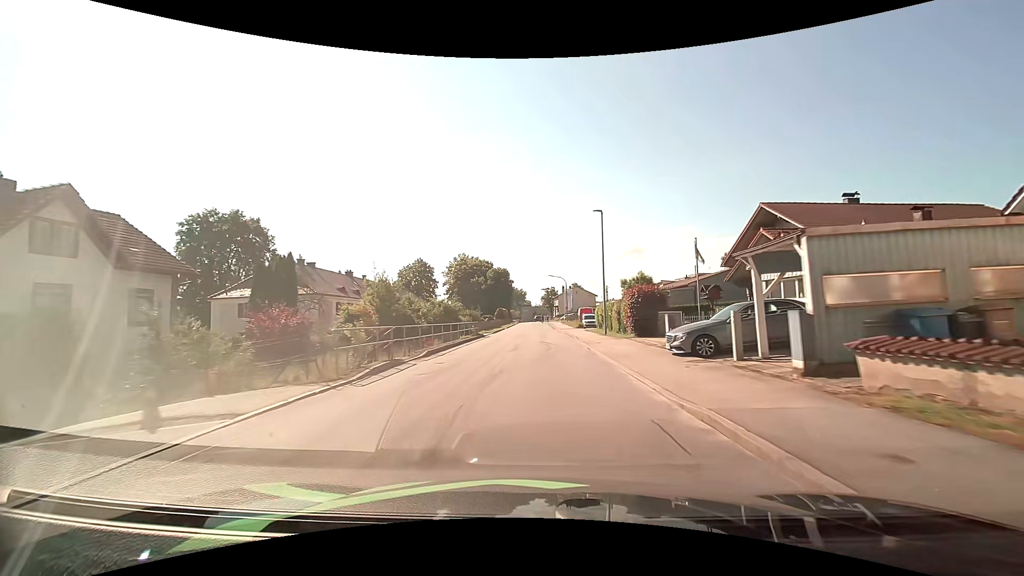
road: unclassified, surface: asphalt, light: Day
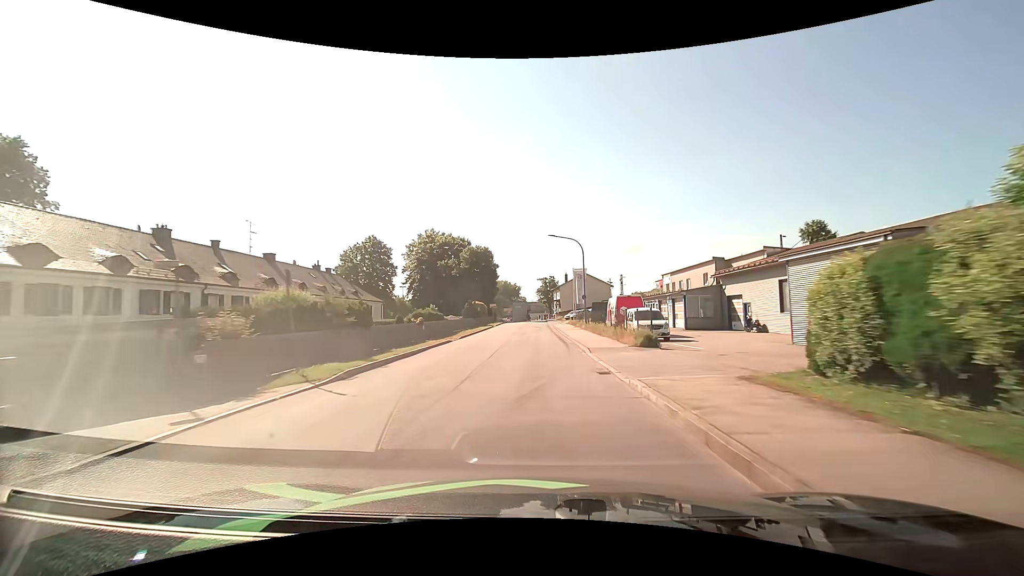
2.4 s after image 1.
(+0.3, +36.4) m; 0°
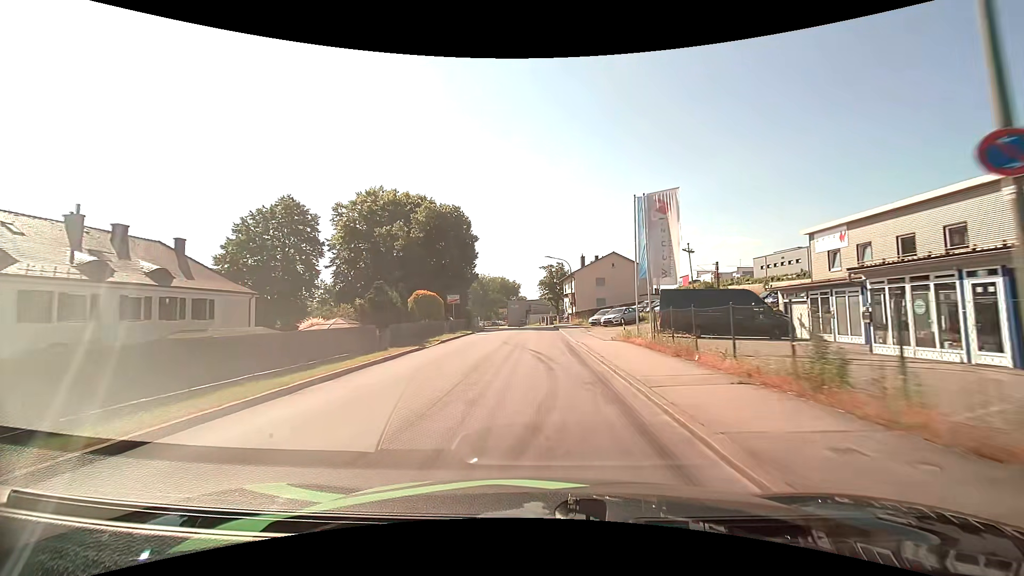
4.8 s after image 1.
(-0.1, +35.4) m; 0°
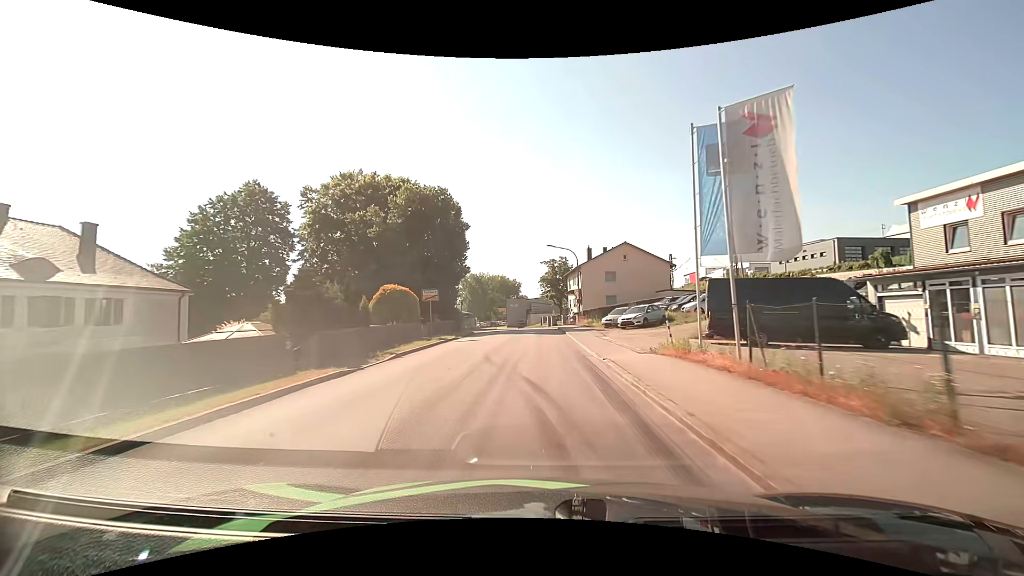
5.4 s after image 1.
(0.0, +8.1) m; 0°
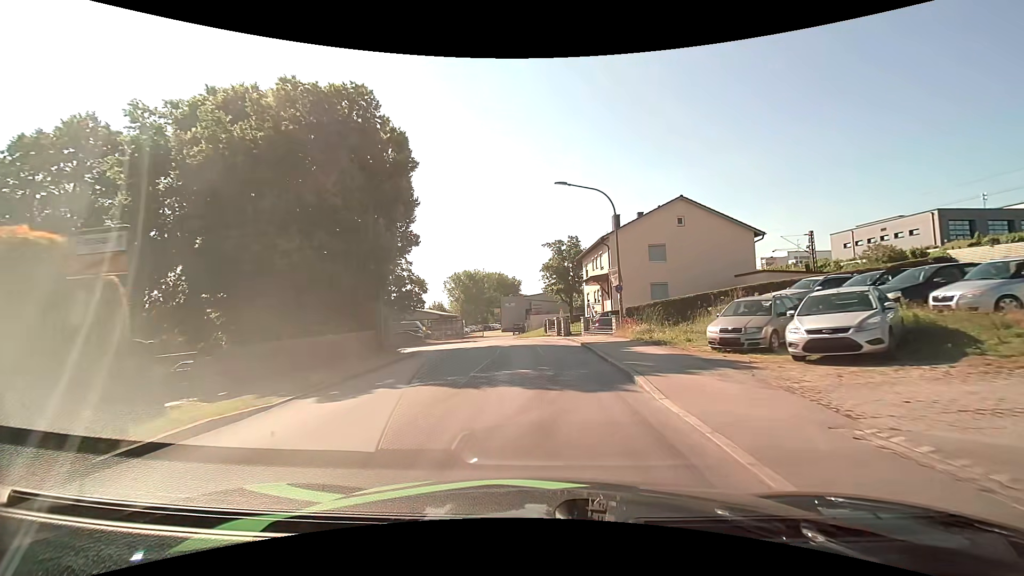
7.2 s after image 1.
(-0.1, +21.8) m; 0°
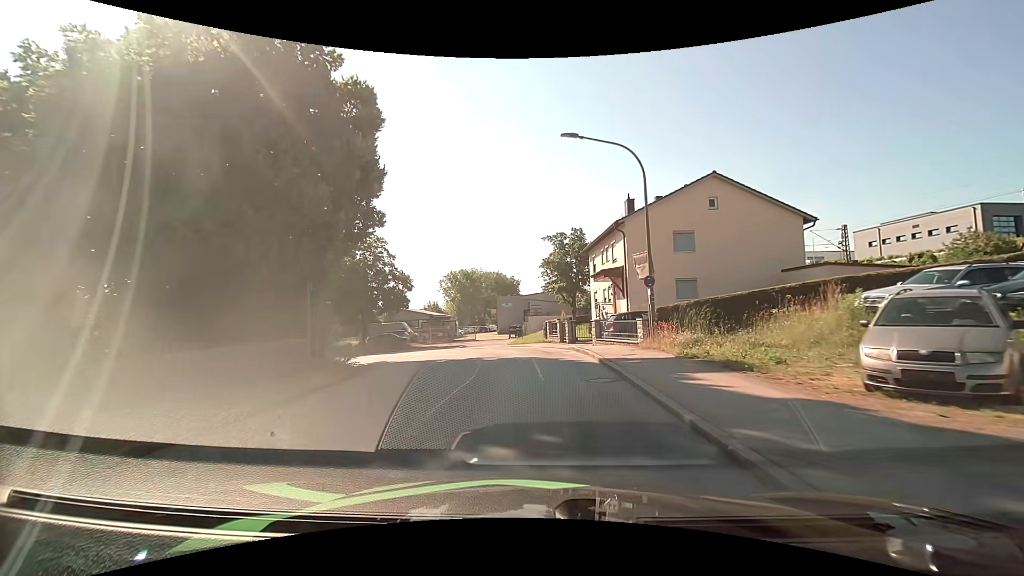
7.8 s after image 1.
(0.0, +6.4) m; 0°
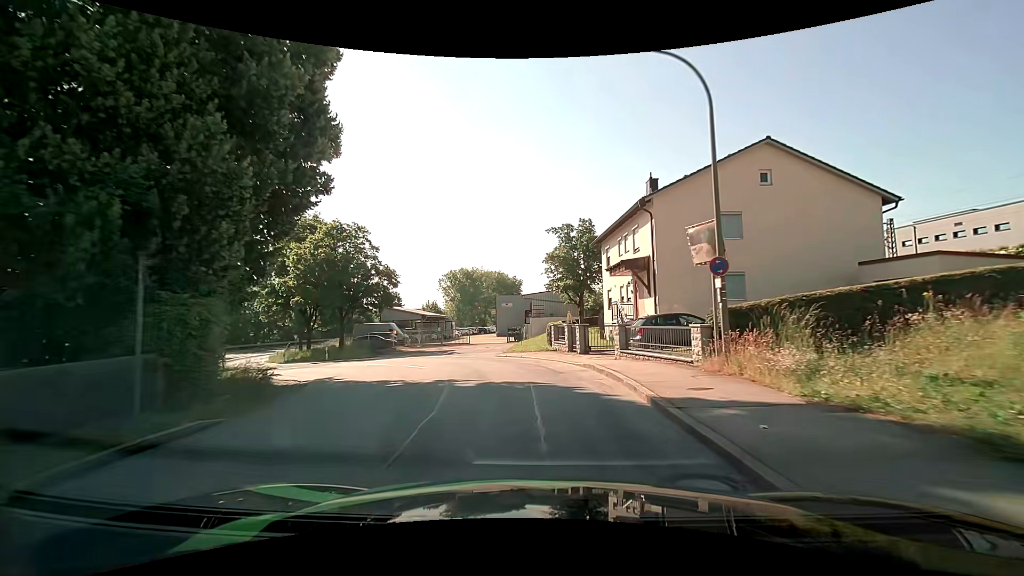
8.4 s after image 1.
(0.0, +6.1) m; 0°
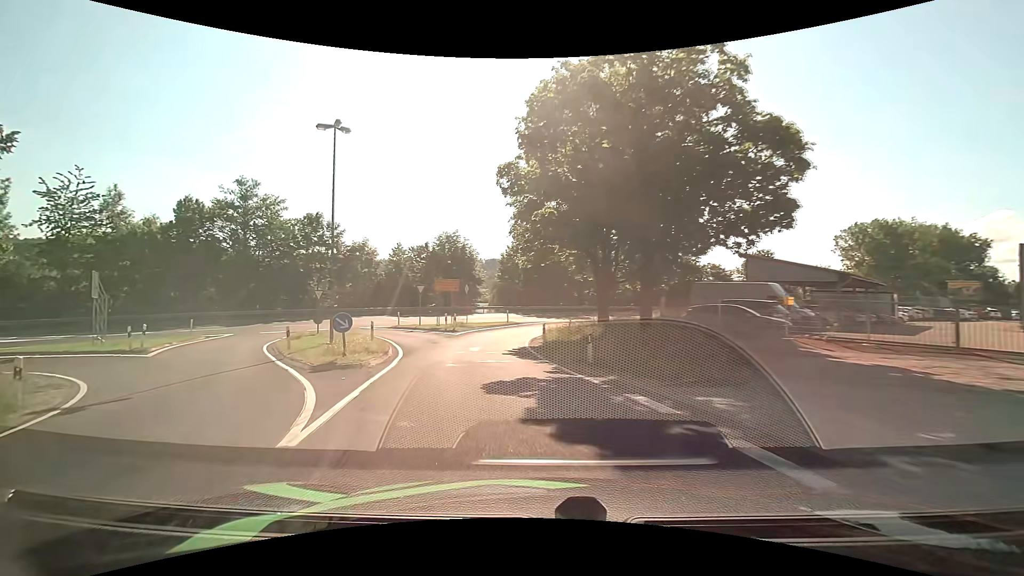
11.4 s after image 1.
(-7.5, +27.3) m; -39°
(-1, +10) (-2, +20) (-2, +30) (0, +40) (+5, +48) (+12, +56) (+20, +62) (+28, +68) (+36, +73) (+44, +79) m
